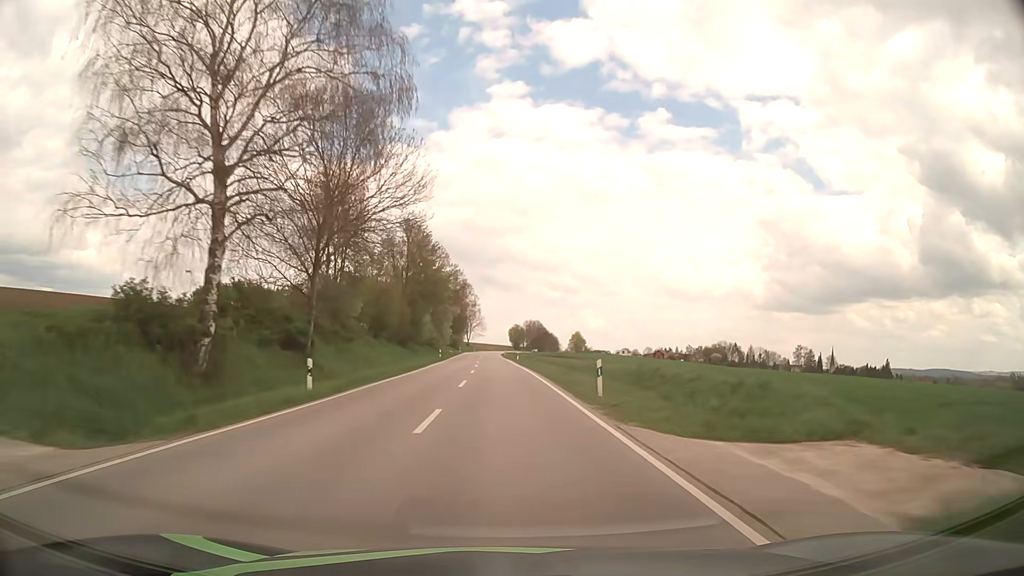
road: secondary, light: Day
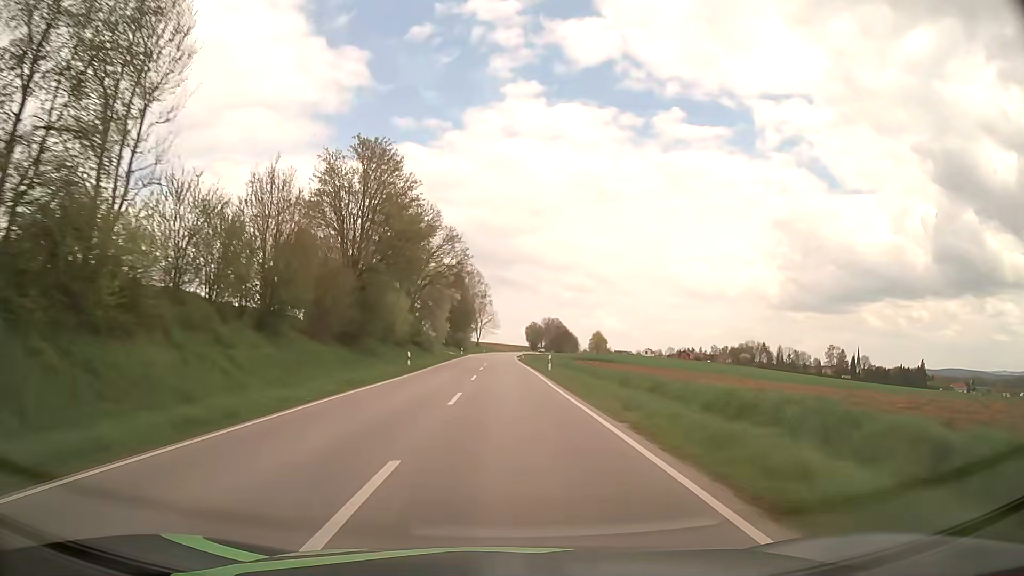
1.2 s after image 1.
(-0.4, +30.7) m; -1°
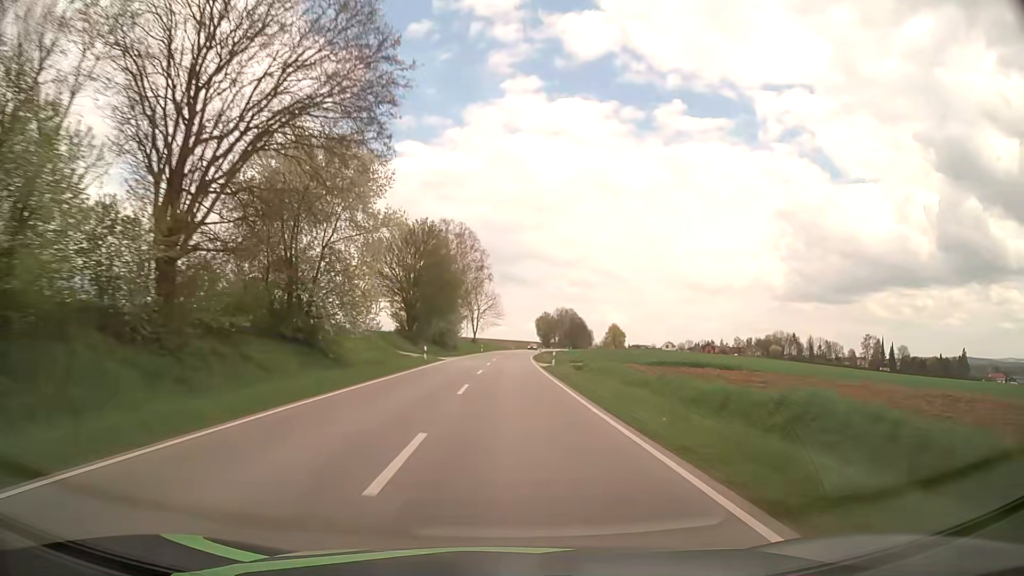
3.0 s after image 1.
(-0.4, +46.0) m; 0°
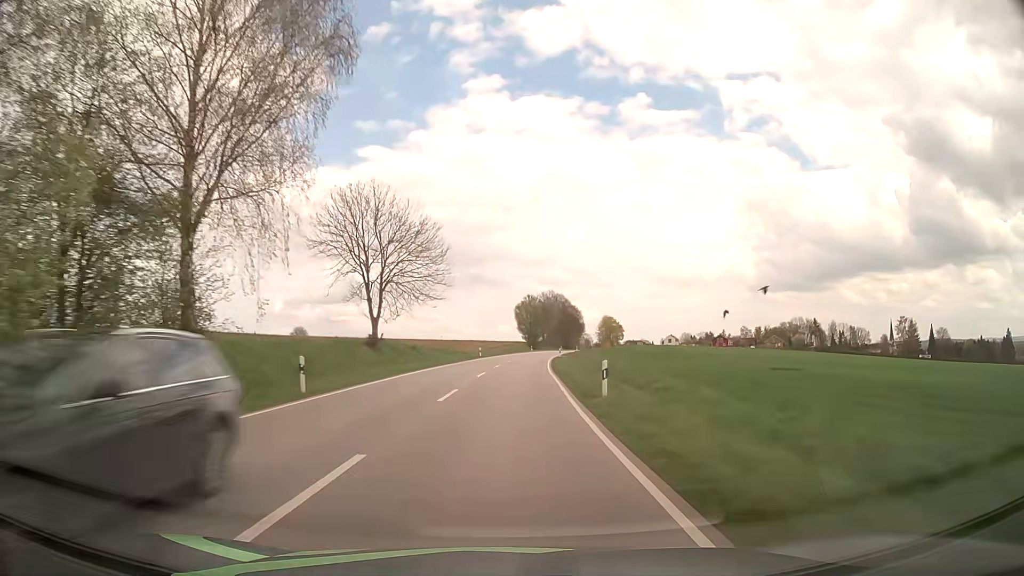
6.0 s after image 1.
(+1.3, +73.8) m; +2°
(0, +10) (0, +20) (0, +30) (+1, +40) (+1, +50) (+2, +60) (+3, +70) (+4, +80) (+5, +90) (+7, +100) m
